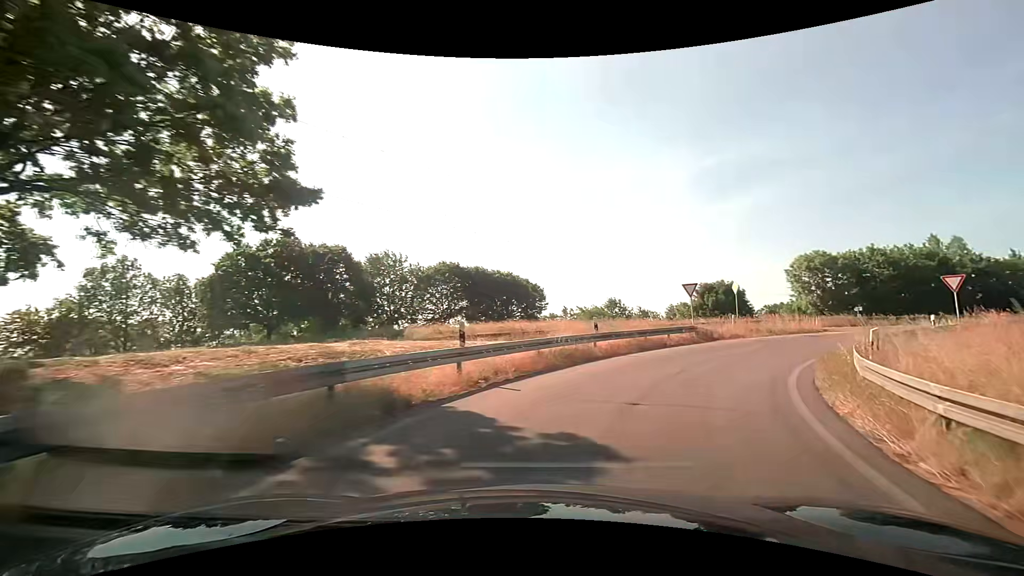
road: trunk_link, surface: asphalt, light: Day
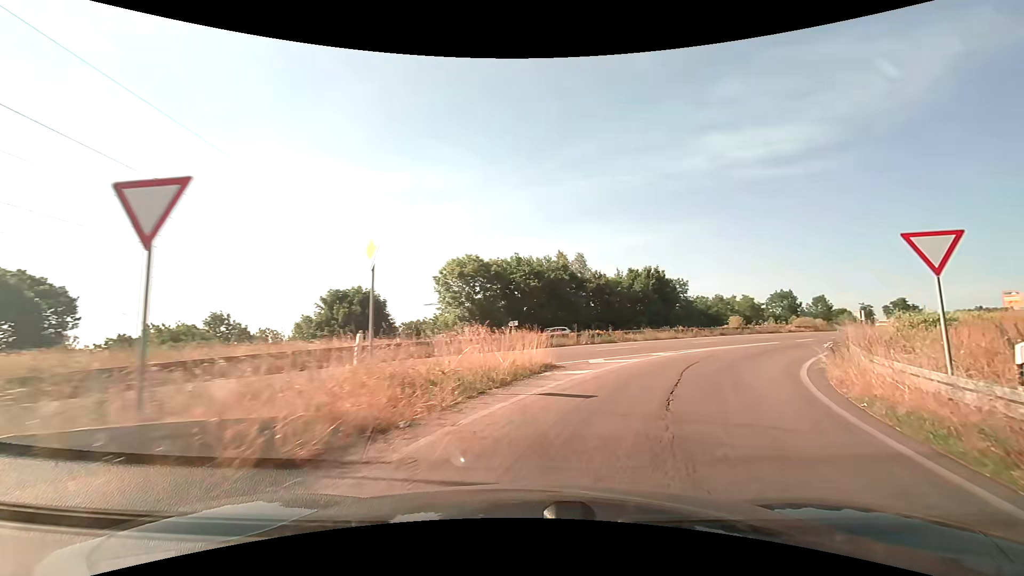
(+7.3, +20.4) m; +39°
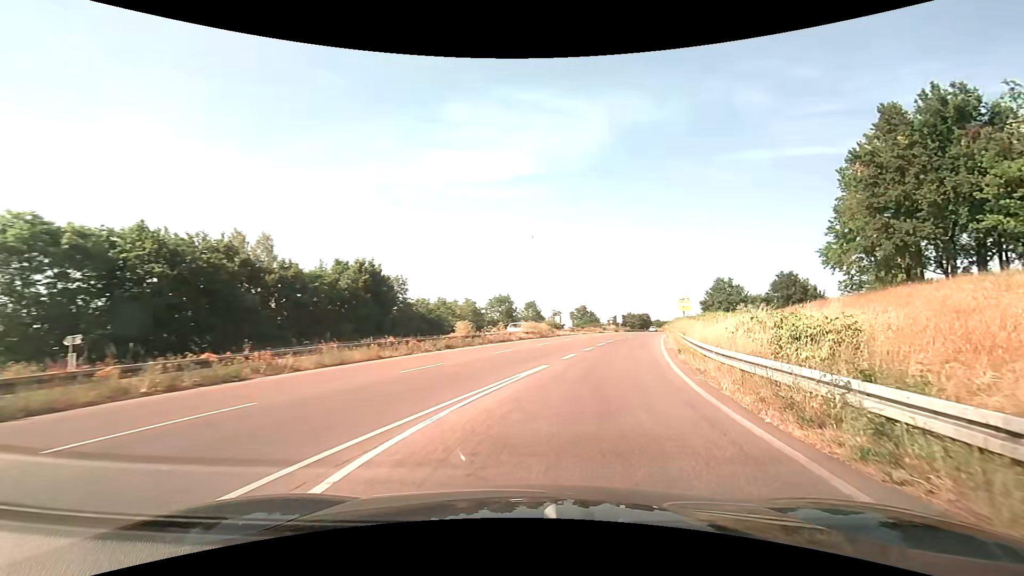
(+4.4, +15.5) m; +31°
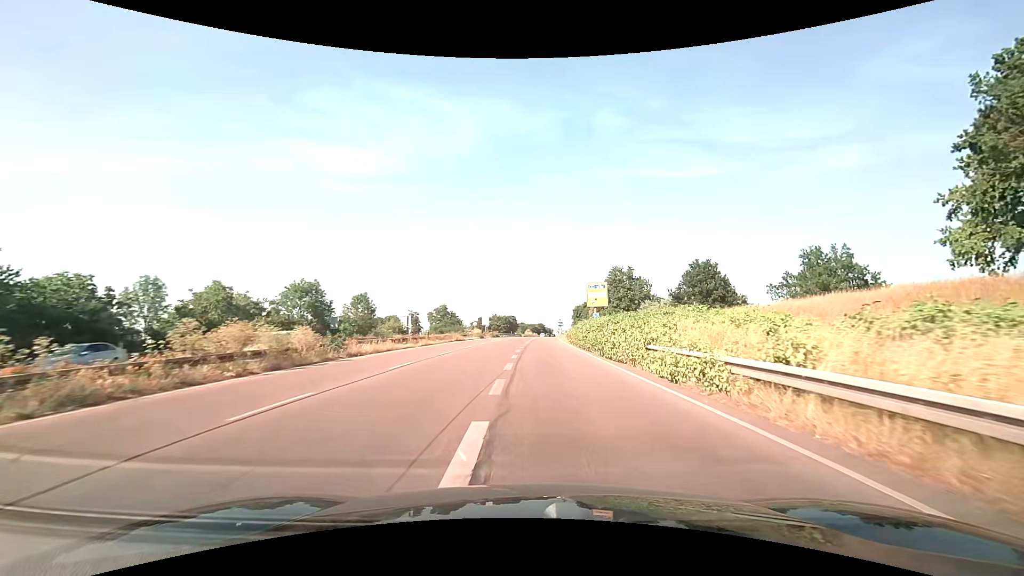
(+5.0, +33.0) m; +16°
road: trunk
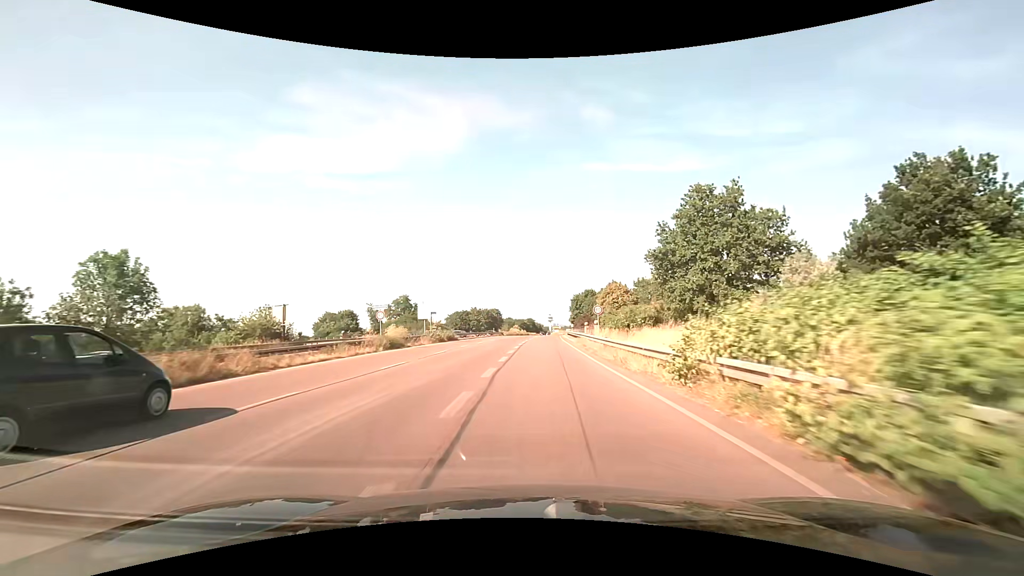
(+0.6, +45.1) m; +1°
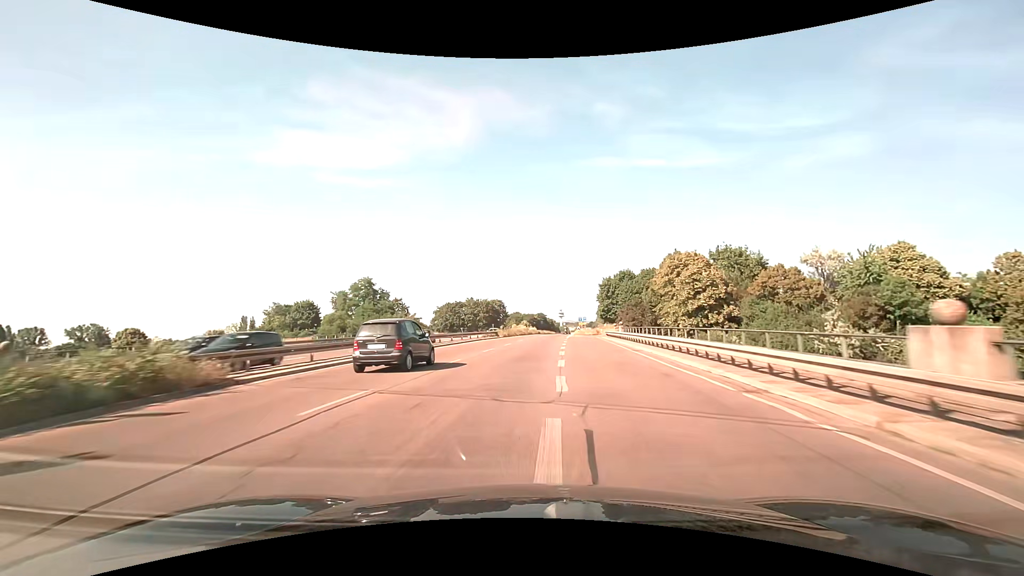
(-0.3, +45.5) m; -1°
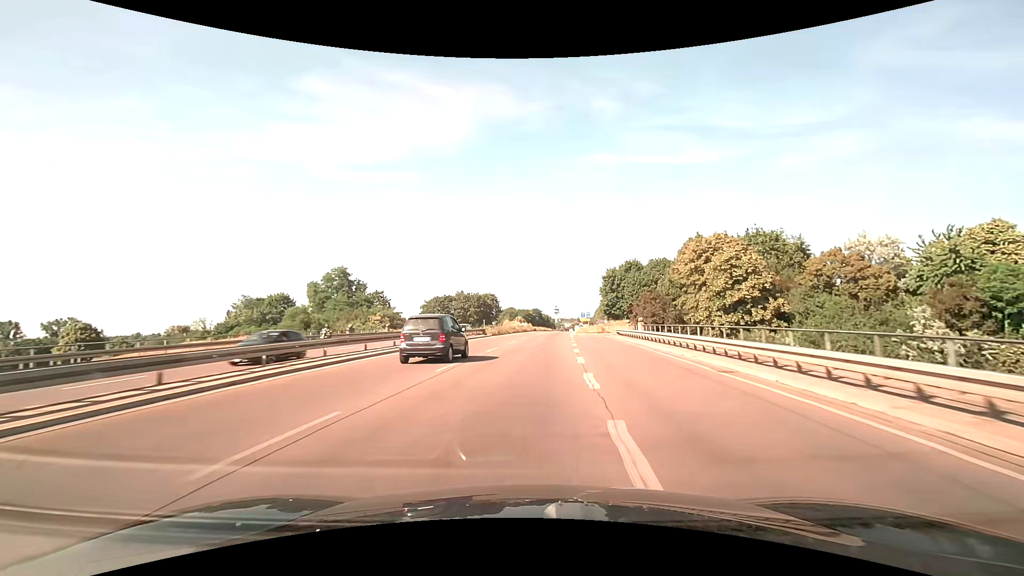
(0.0, +12.2) m; 0°
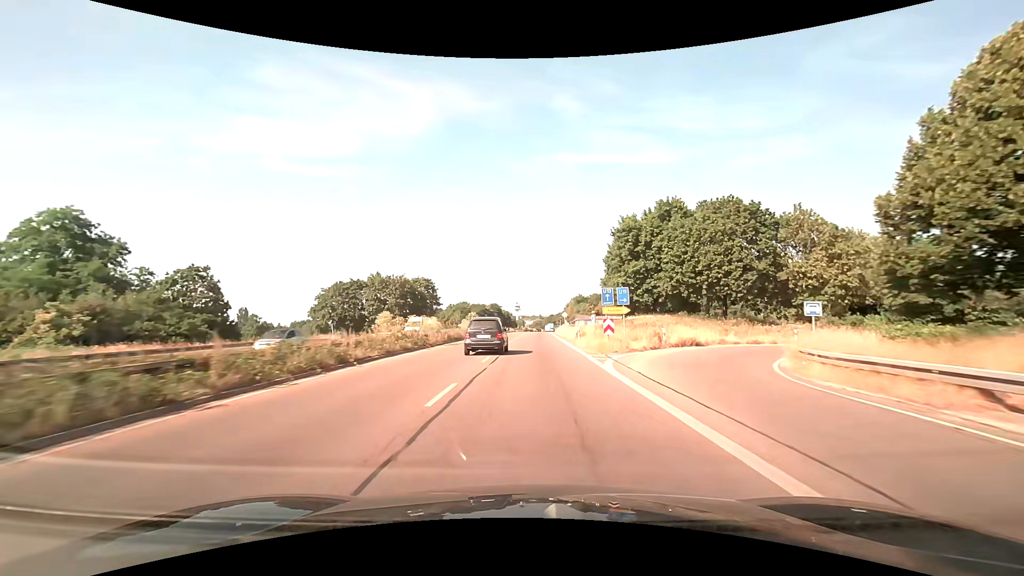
(+2.1, +49.9) m; +5°
(0, +10) (0, +20) (0, +30) (0, +40) (+1, +50) (+1, +60) (+1, +70) (+1, +80) (+2, +90) (+2, +100) m
